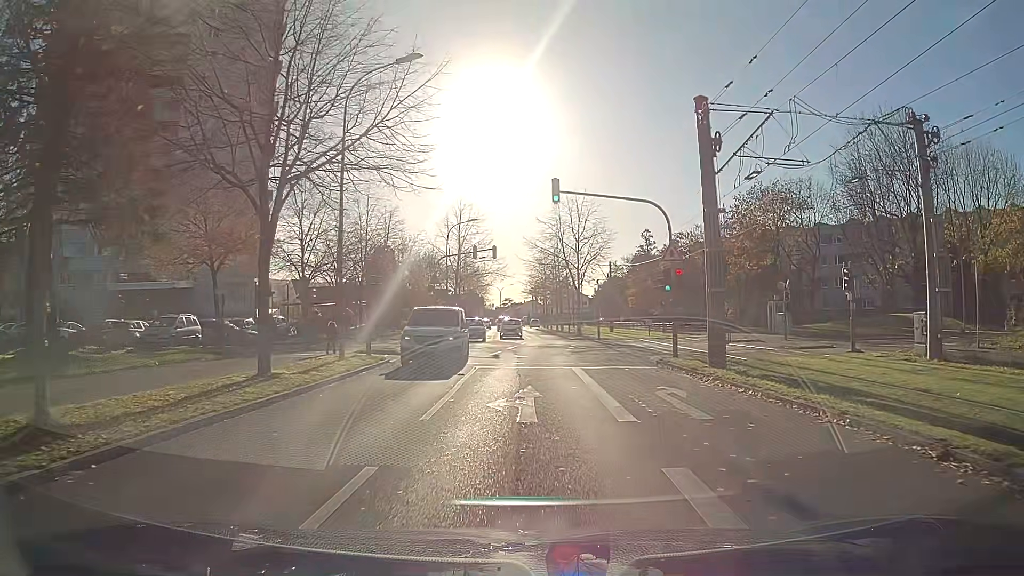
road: residential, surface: asphalt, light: Day
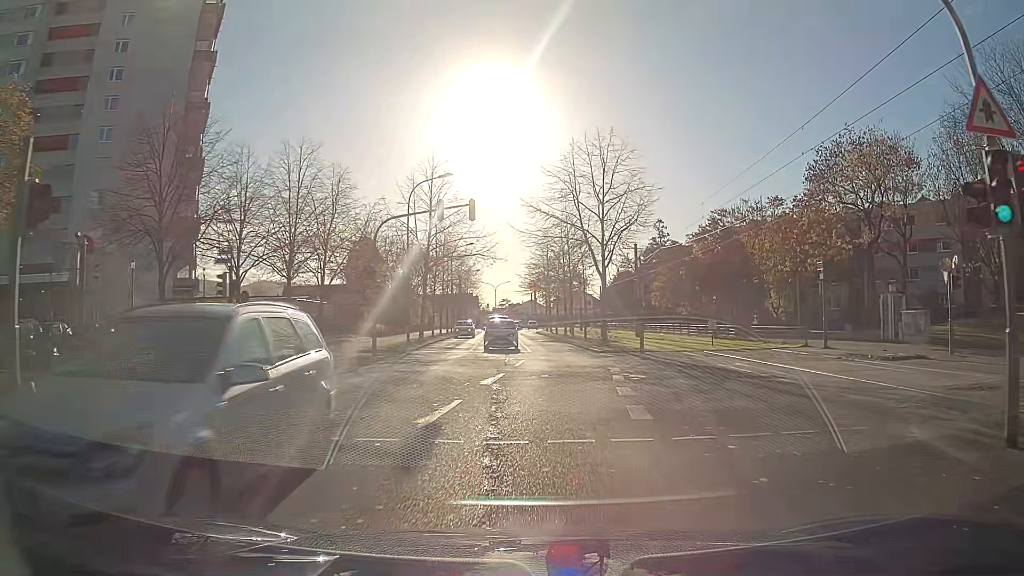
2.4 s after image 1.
(0.0, +17.3) m; +1°
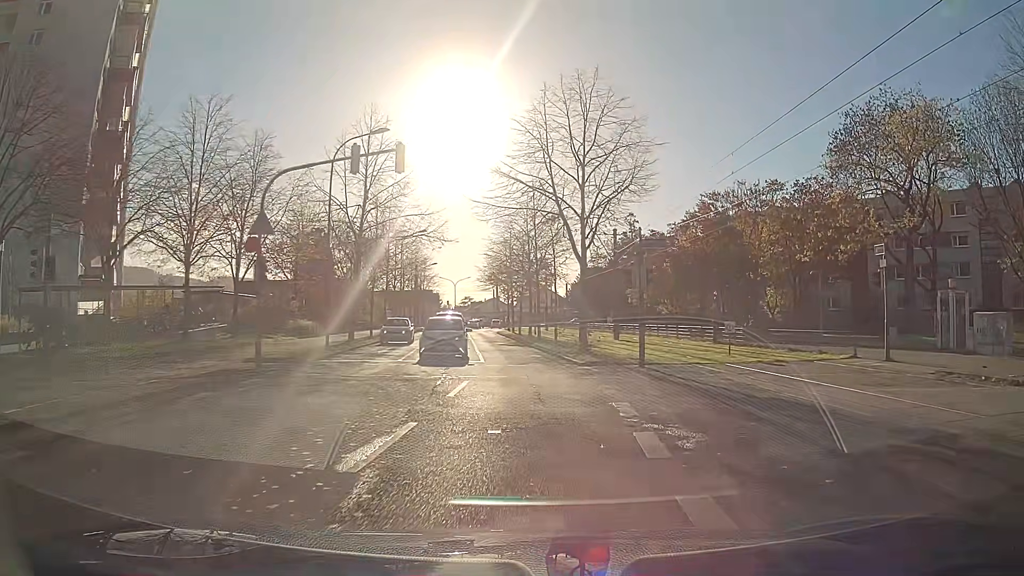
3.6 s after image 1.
(+0.2, +8.5) m; +3°
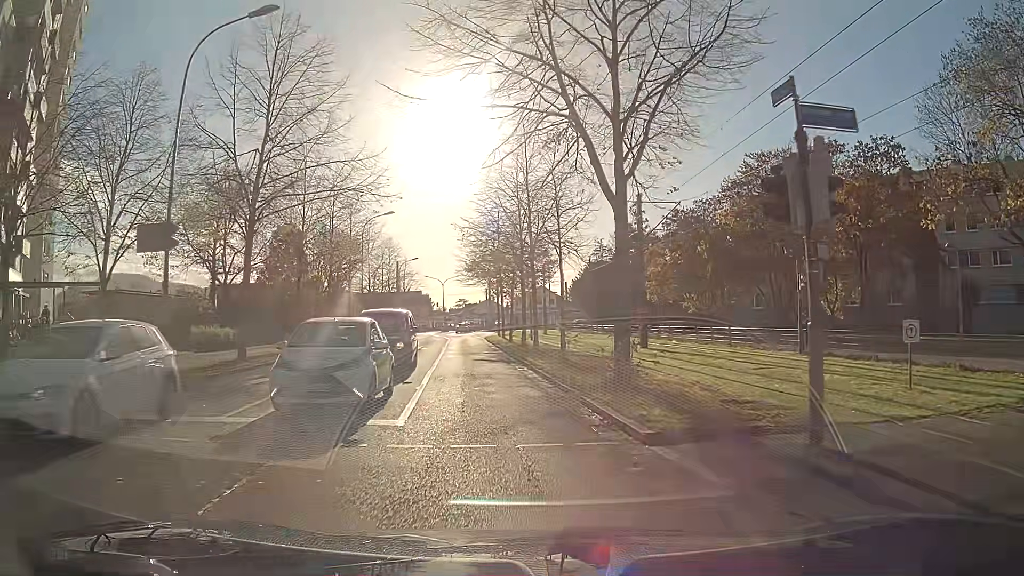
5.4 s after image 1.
(+0.1, +12.7) m; -1°
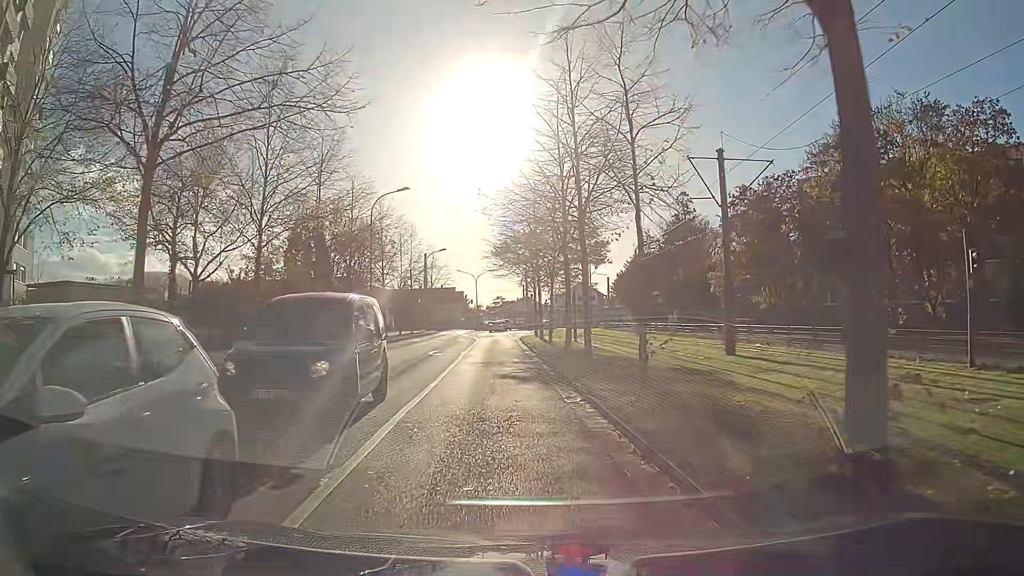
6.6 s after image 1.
(-0.3, +8.4) m; -4°
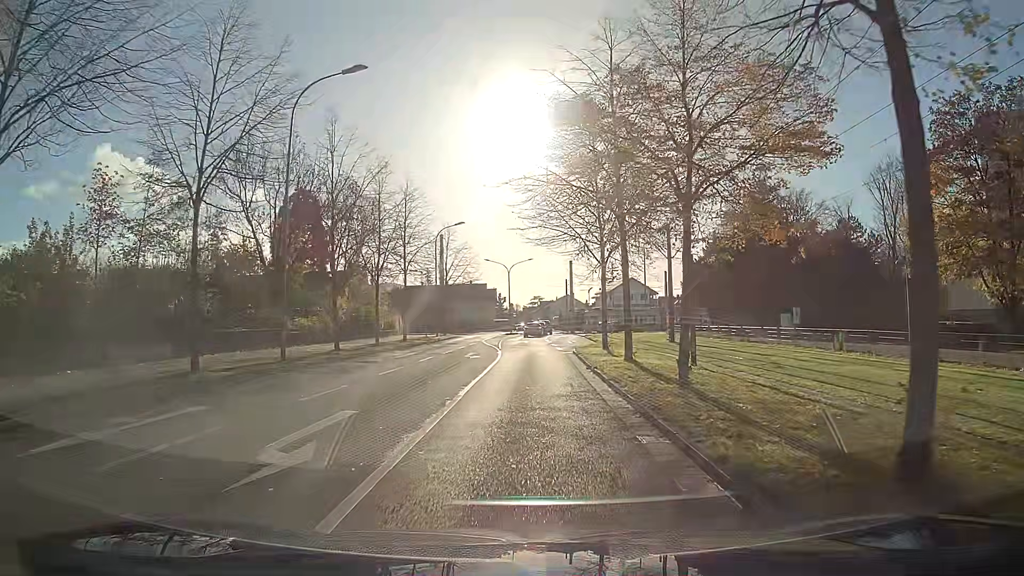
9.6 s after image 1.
(-1.0, +20.7) m; -3°
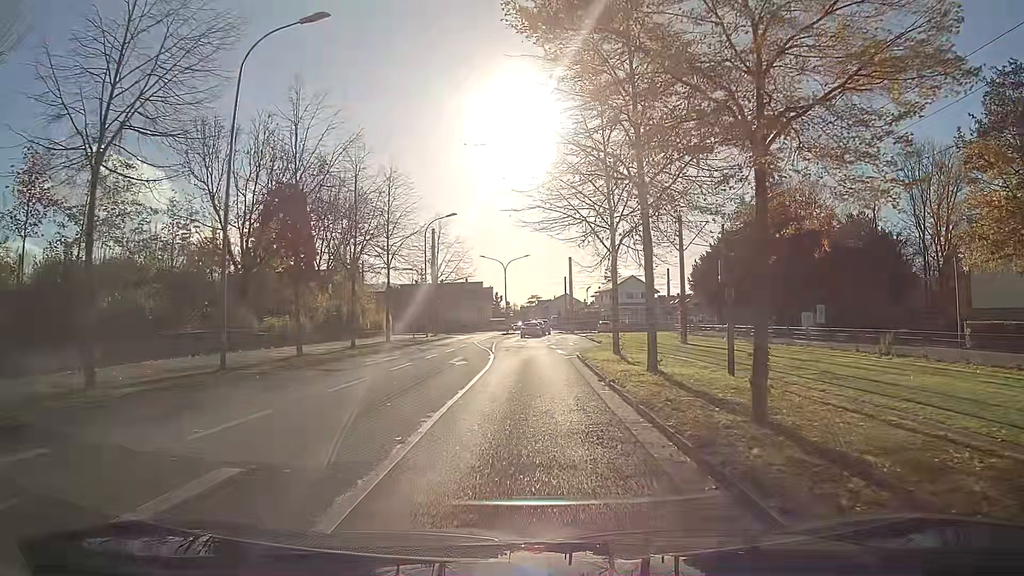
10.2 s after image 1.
(0.0, +4.1) m; 0°
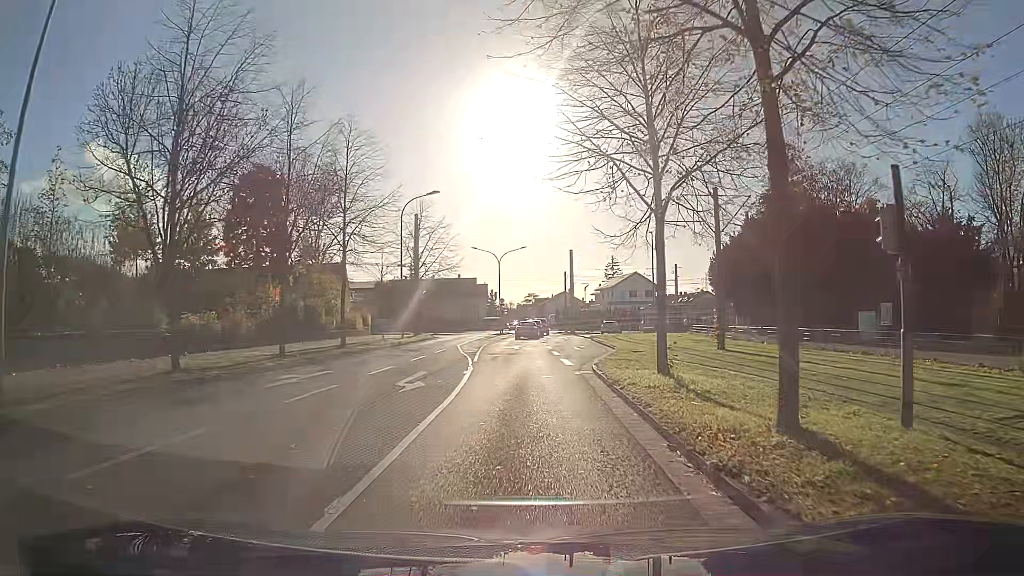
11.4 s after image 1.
(+0.1, +8.2) m; +1°
(0, +10) (0, +20) (-1, +30) (-1, +40) (-1, +50) (0, +60) (+1, +70) (+2, +80) (+2, +90) (+2, +100) m
